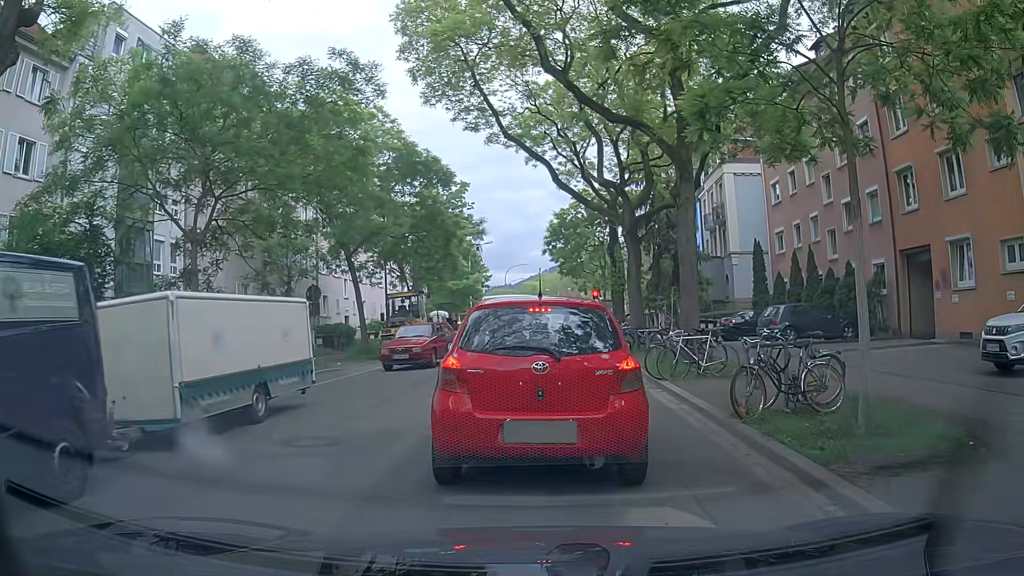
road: tertiary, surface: asphalt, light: Day
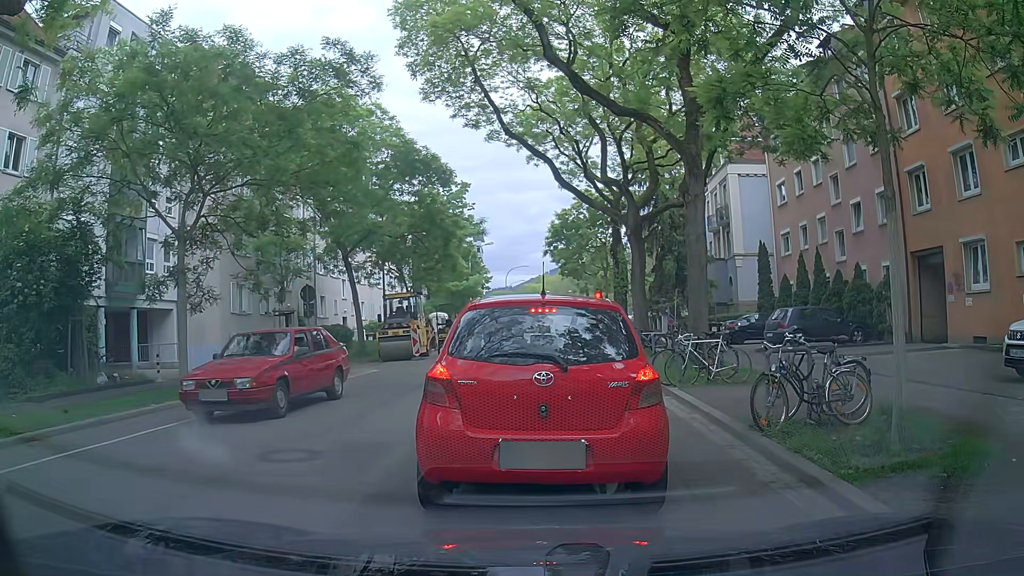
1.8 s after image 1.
(0.0, +0.7) m; 0°
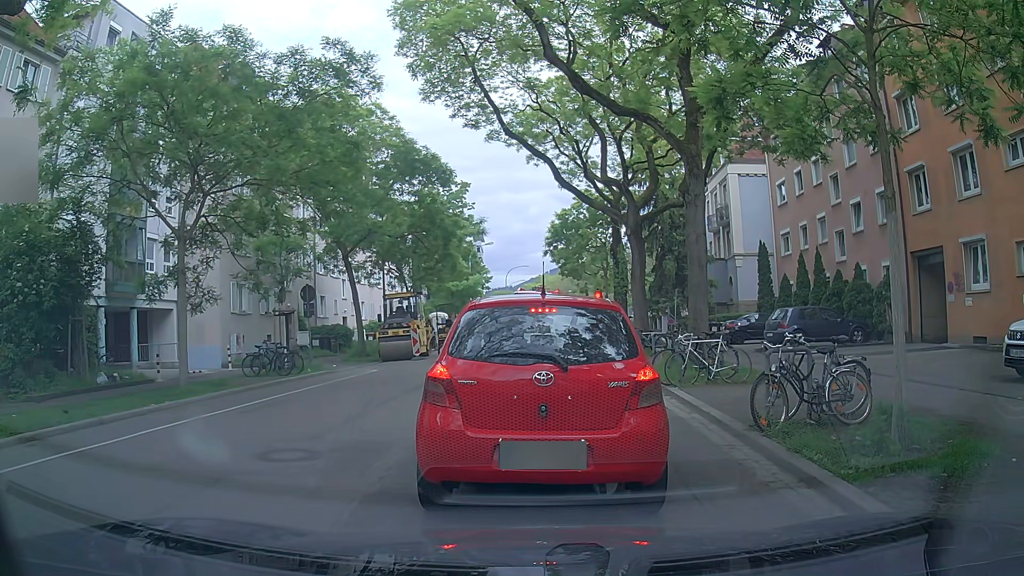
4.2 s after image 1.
(0.0, 0.0) m; 0°
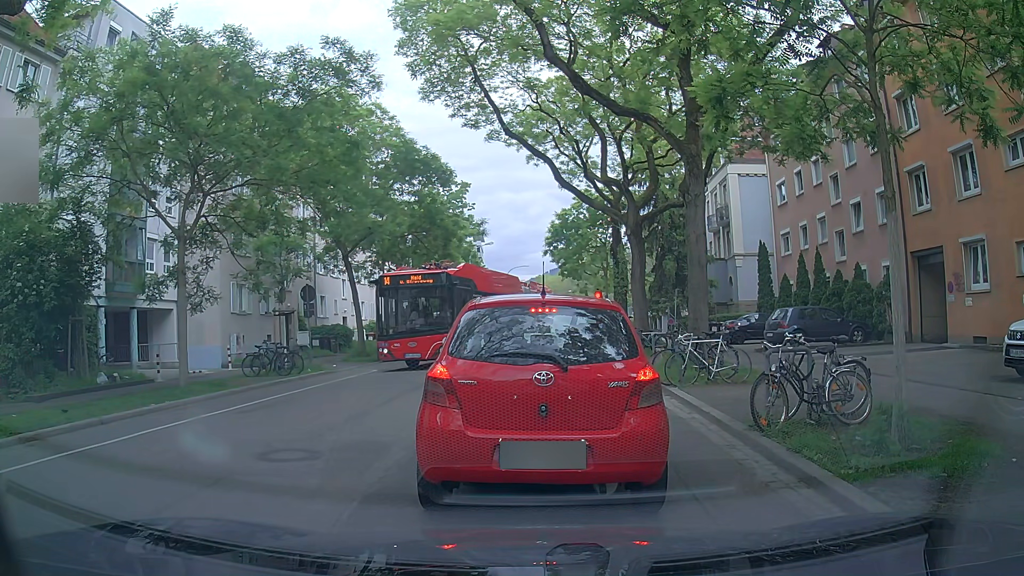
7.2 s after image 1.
(0.0, 0.0) m; 0°
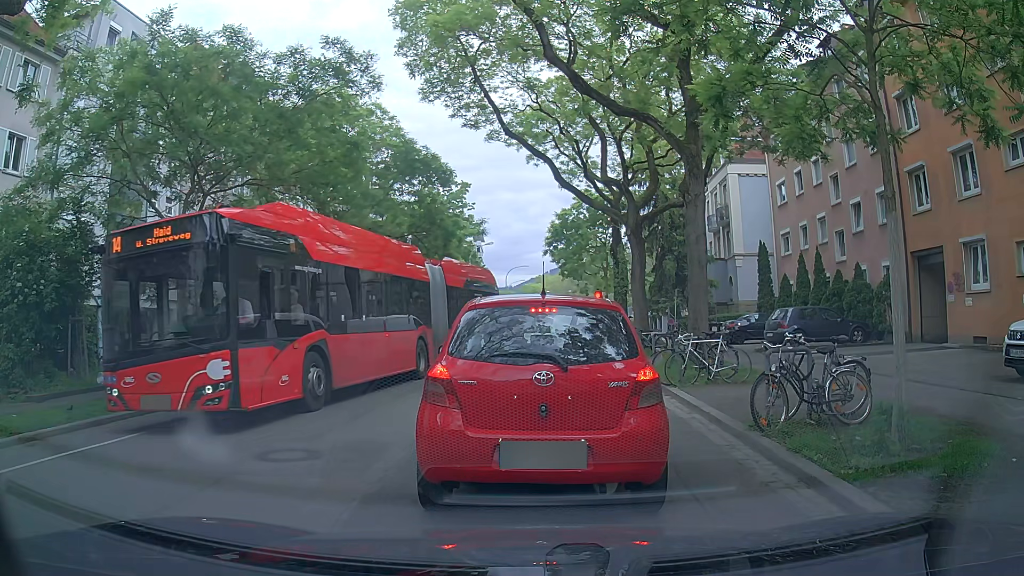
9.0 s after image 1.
(0.0, 0.0) m; 0°
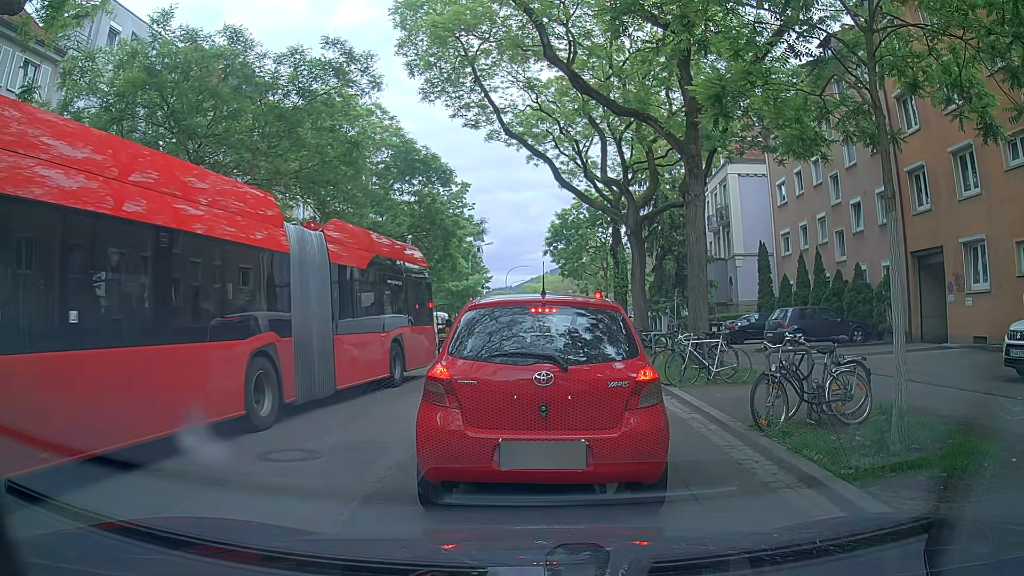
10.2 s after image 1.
(0.0, 0.0) m; 0°
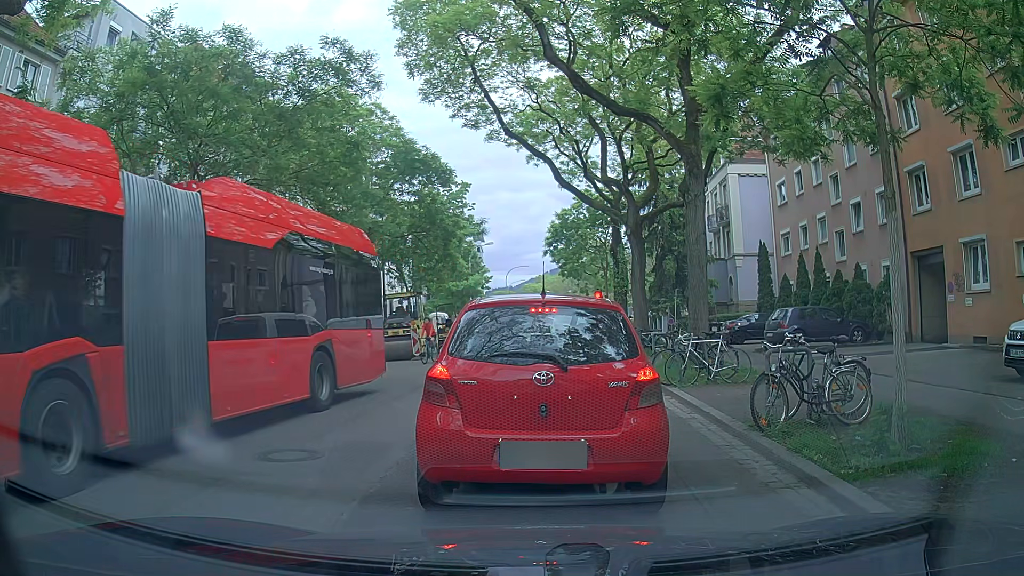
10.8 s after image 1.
(0.0, 0.0) m; 0°
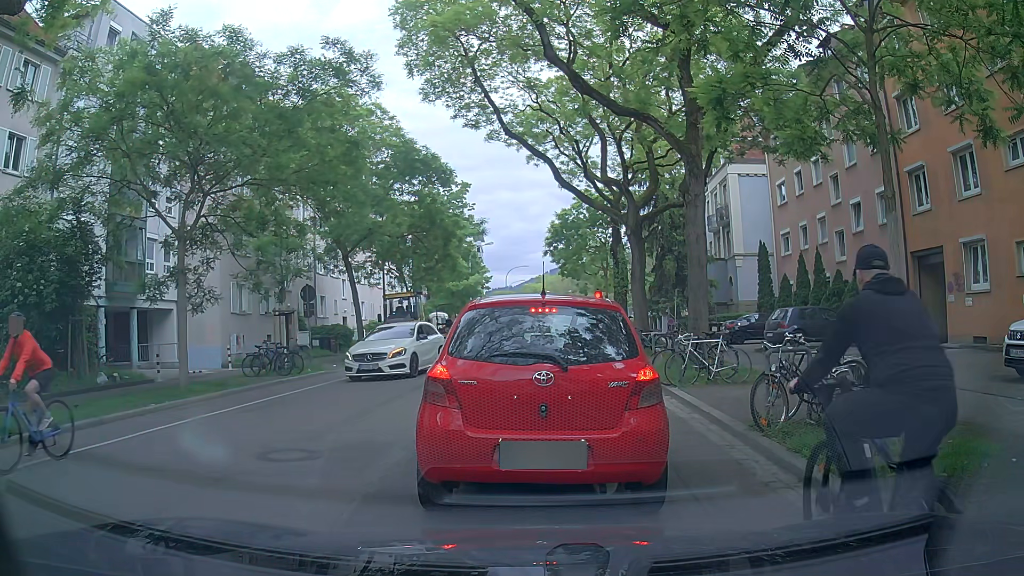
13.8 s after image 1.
(0.0, 0.0) m; 0°
